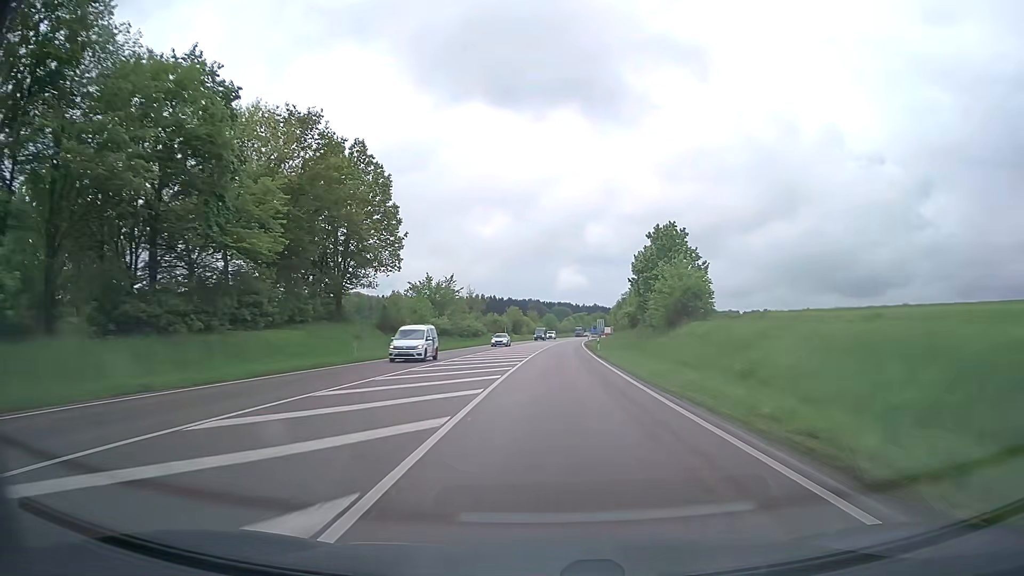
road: primary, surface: asphalt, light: Day
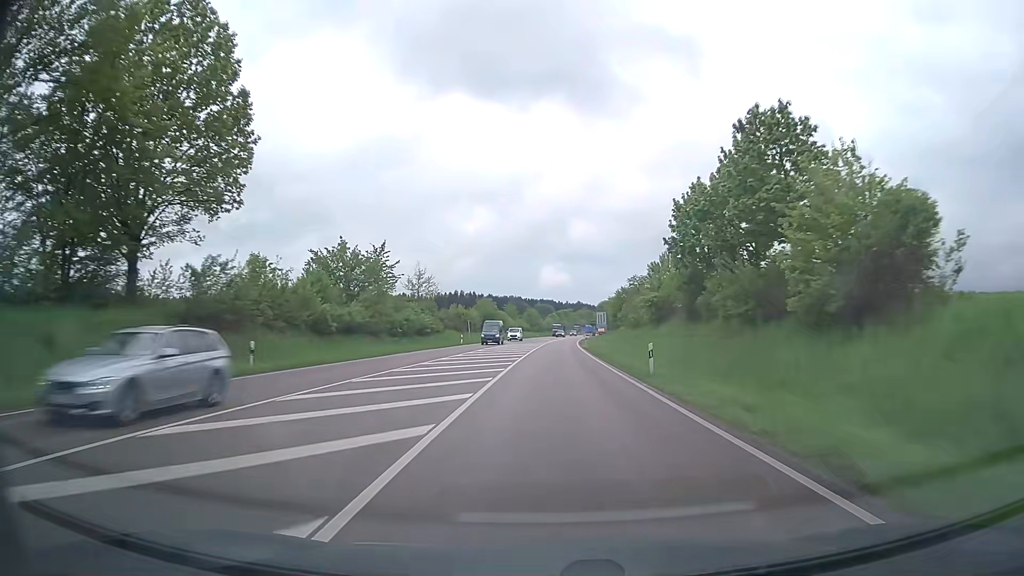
(+0.3, +32.2) m; +1°
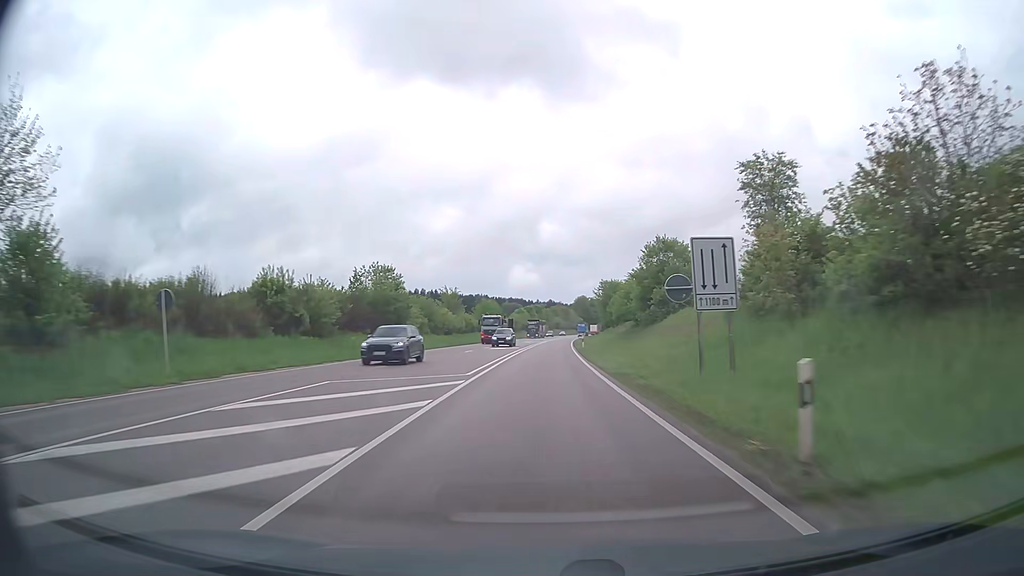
(+1.5, +64.2) m; +2°
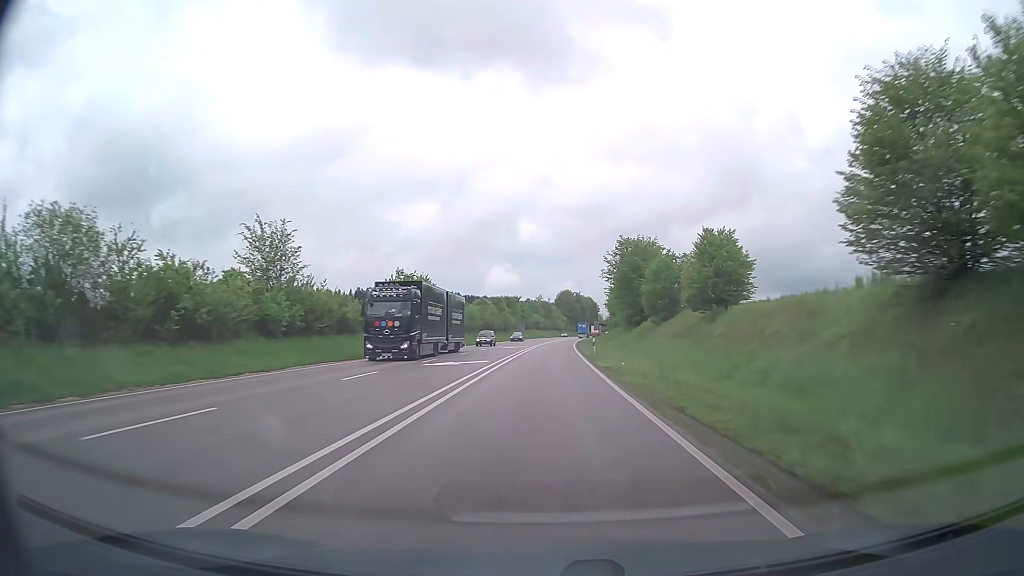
(+1.0, +63.9) m; +2°
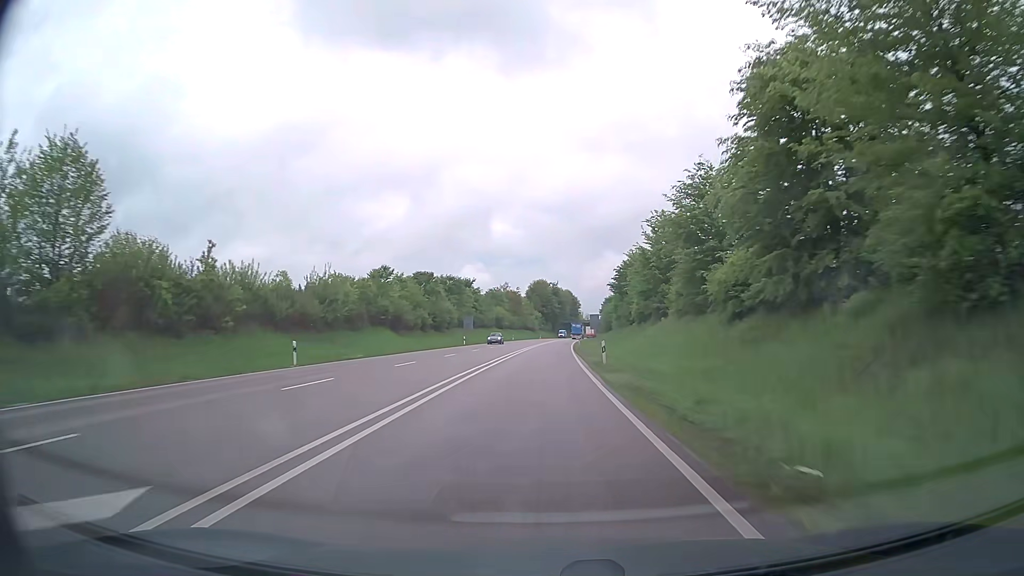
(+1.5, +63.6) m; +2°
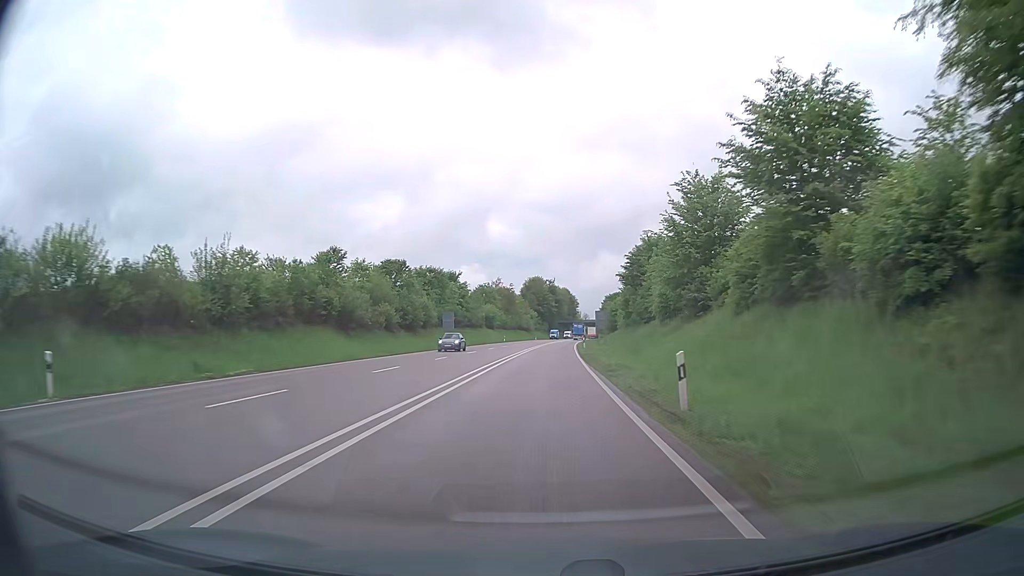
(+0.1, +15.9) m; 0°
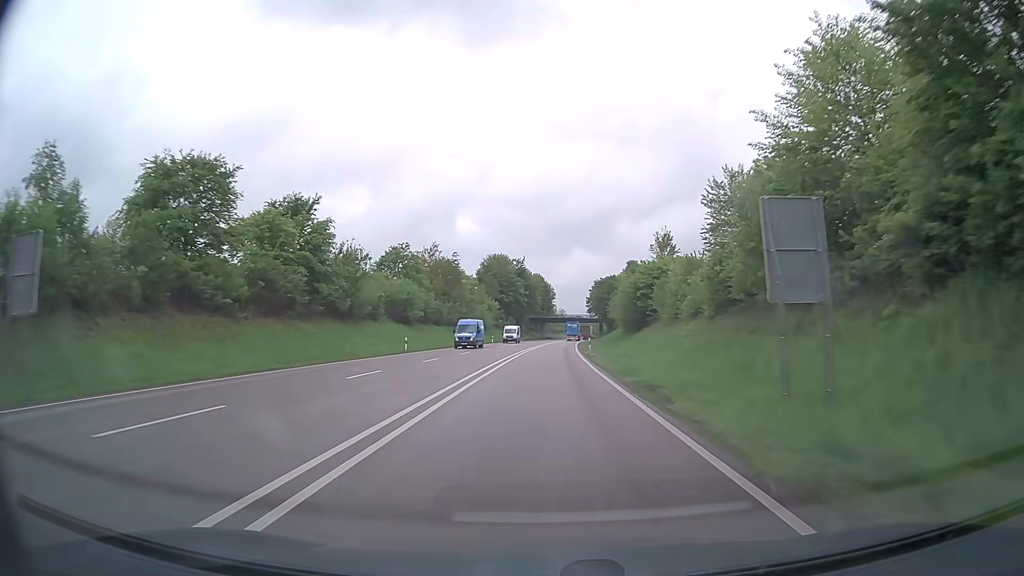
(+1.1, +63.8) m; +3°
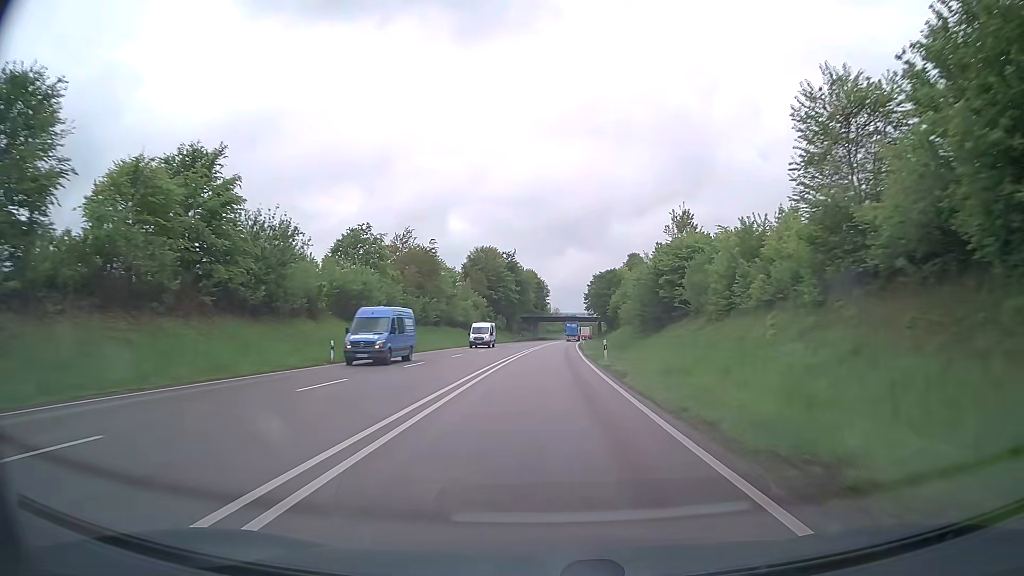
(+0.1, +15.9) m; +1°
(0, +10) (0, +20) (0, +30) (0, +40) (+1, +50) (+1, +60) (+1, +70) (+2, +80) (+2, +90) (+3, +100) m
